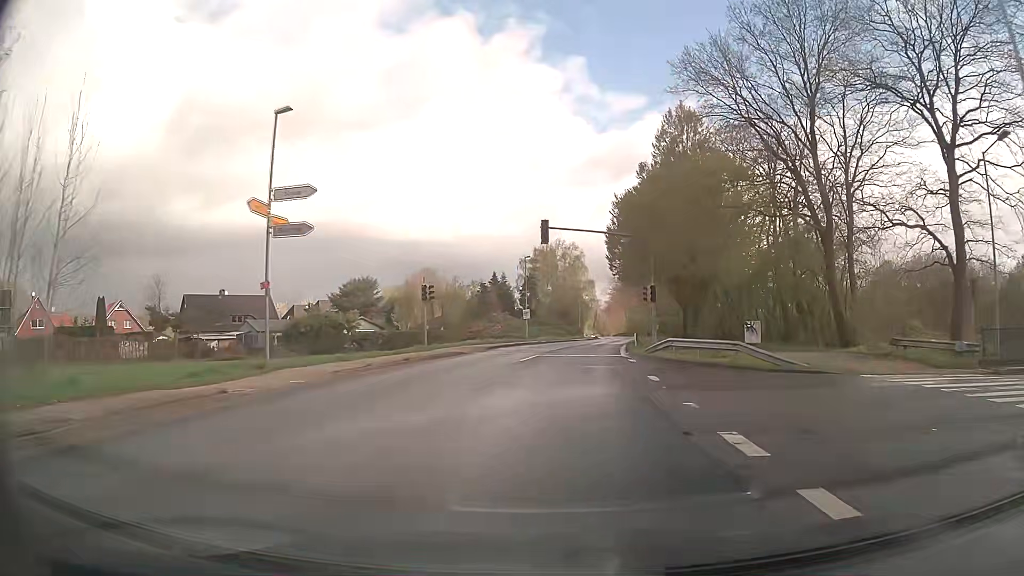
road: tertiary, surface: asphalt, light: Day
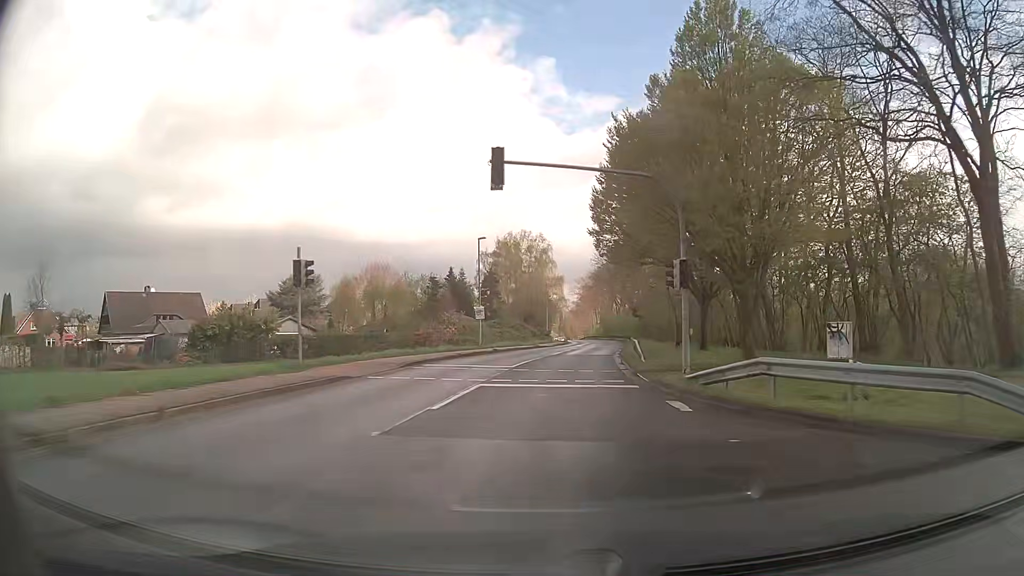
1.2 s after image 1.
(+0.3, +14.3) m; +3°
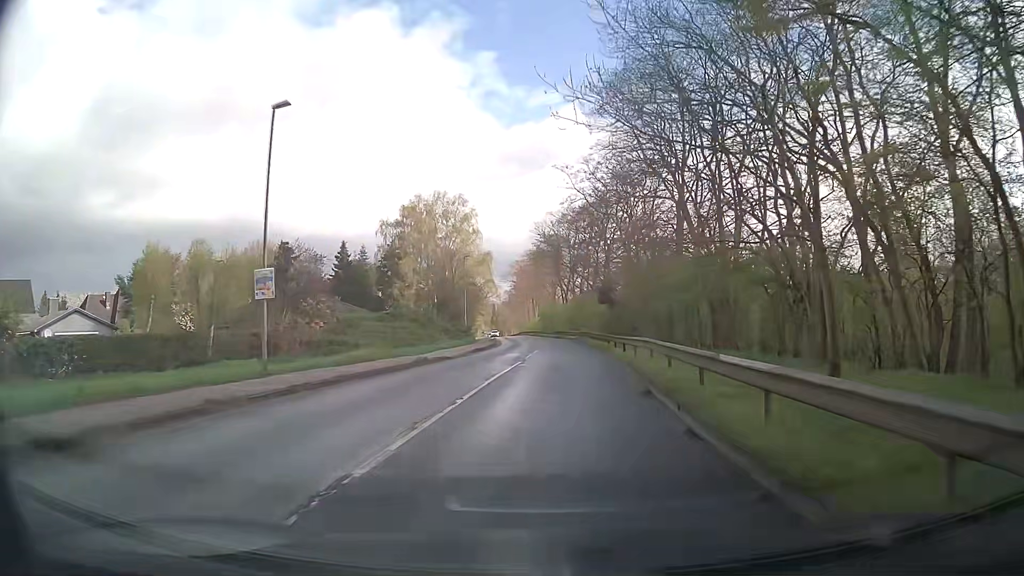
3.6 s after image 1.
(+1.3, +28.6) m; +5°
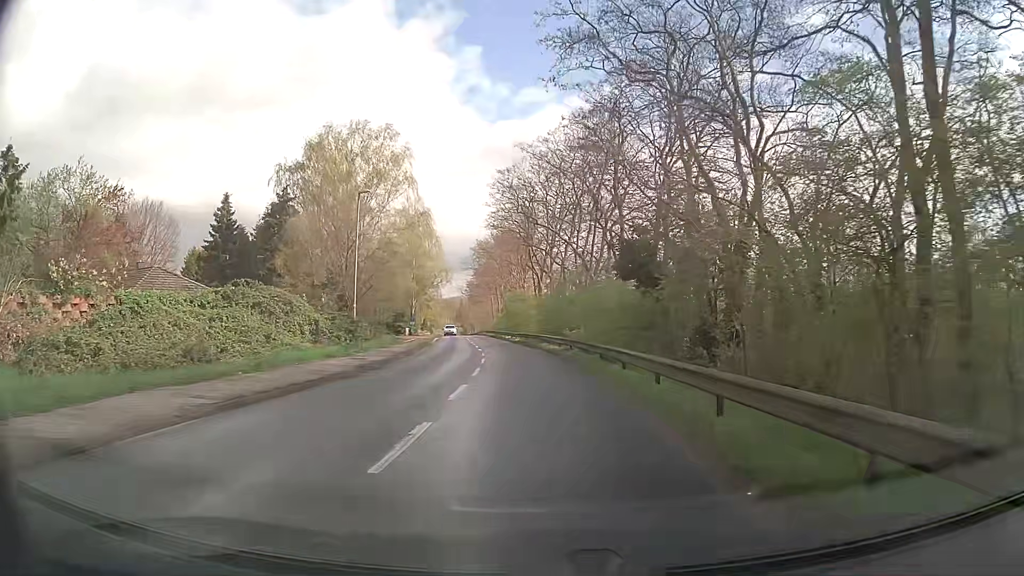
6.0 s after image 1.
(+1.1, +27.2) m; +3°
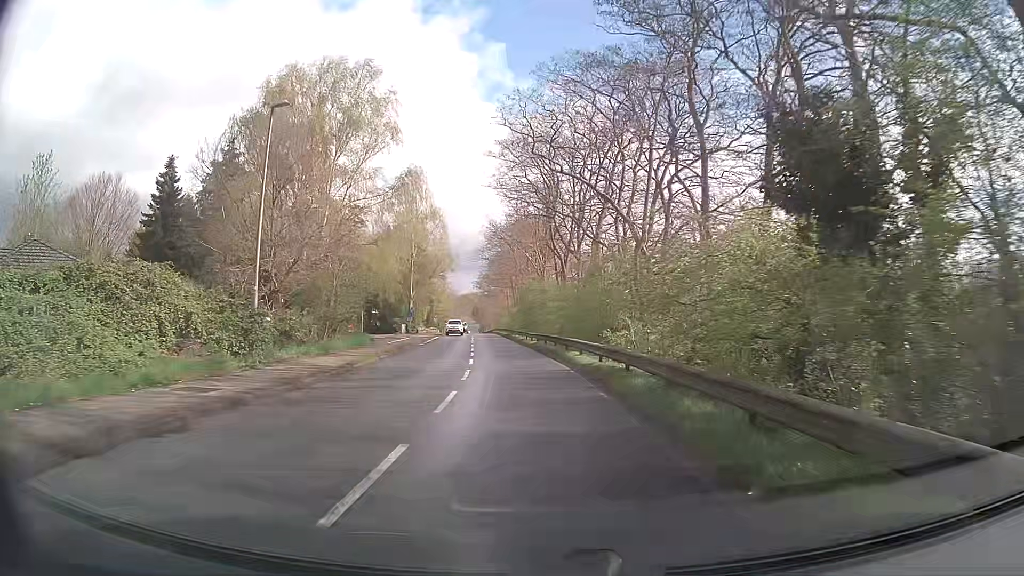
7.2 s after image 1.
(-0.1, +13.6) m; -2°
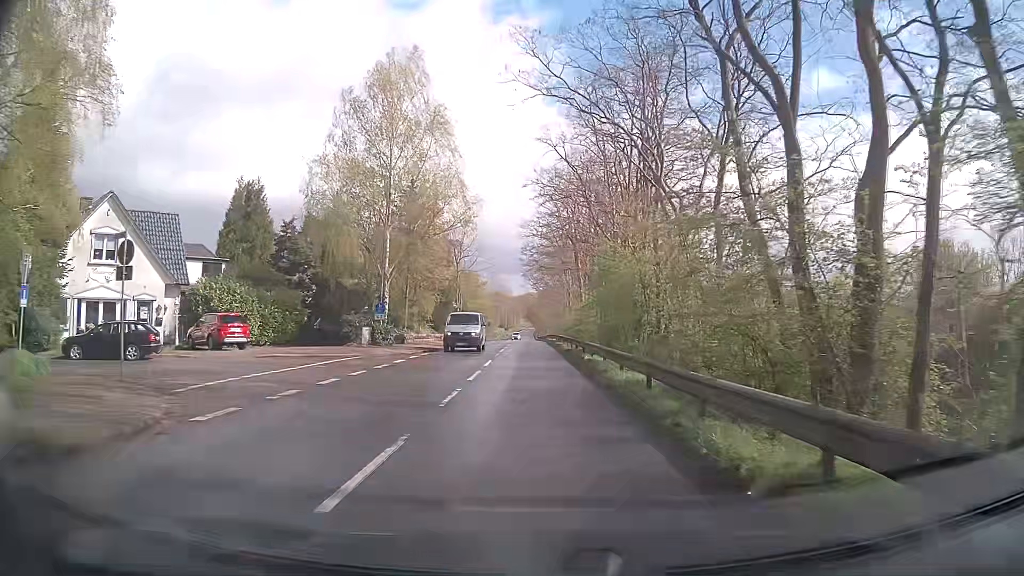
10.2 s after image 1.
(-1.6, +34.2) m; -4°
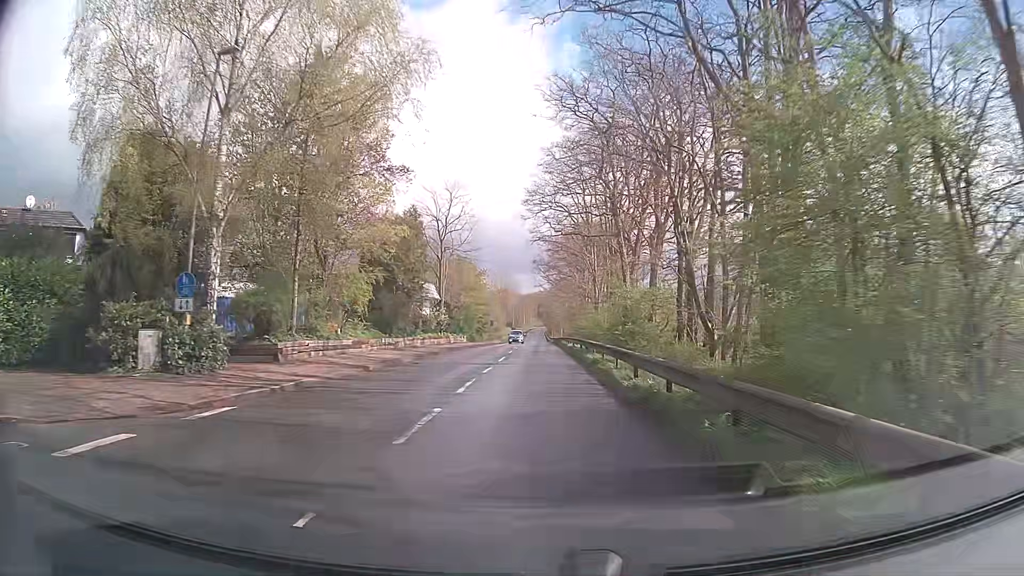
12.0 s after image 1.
(-0.3, +21.7) m; -2°
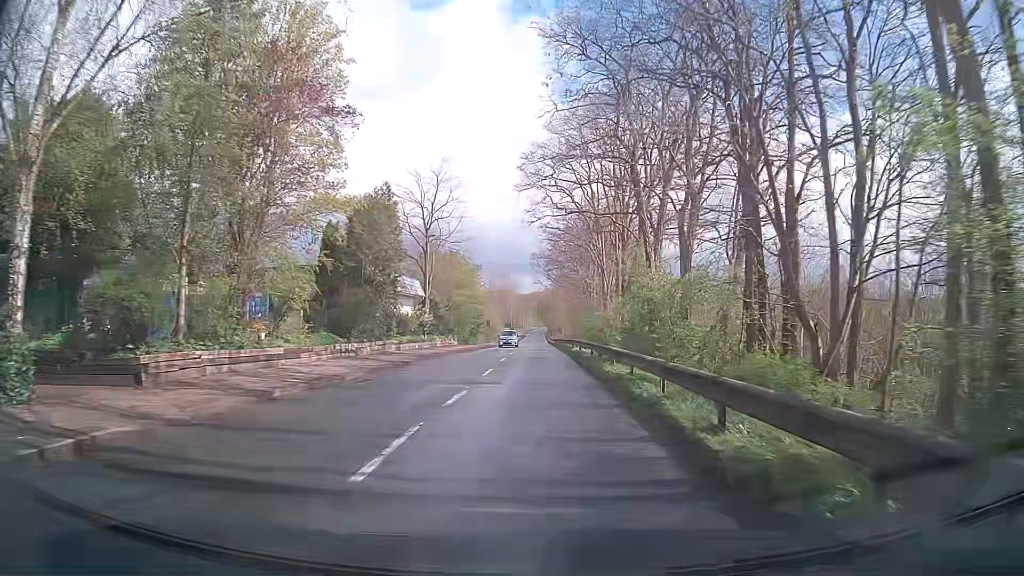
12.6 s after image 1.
(0.0, +7.5) m; +1°
(0, +10) (0, +20) (0, +30) (-1, +40) (-1, +50) (-1, +60) (-1, +70) (-1, +80) (-1, +90) (-1, +100) m
